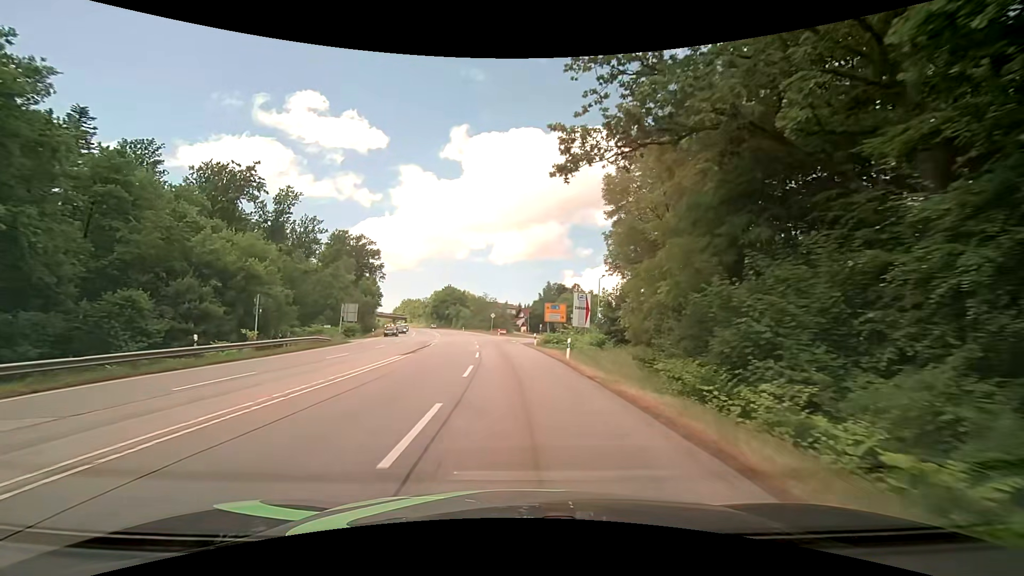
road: secondary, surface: asphalt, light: Day
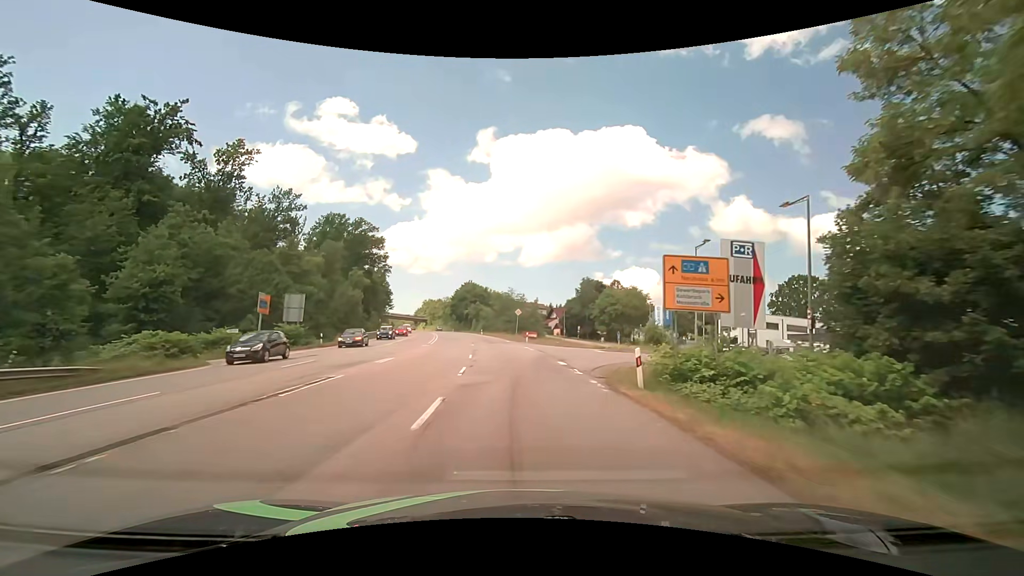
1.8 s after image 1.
(-0.8, +27.5) m; -3°
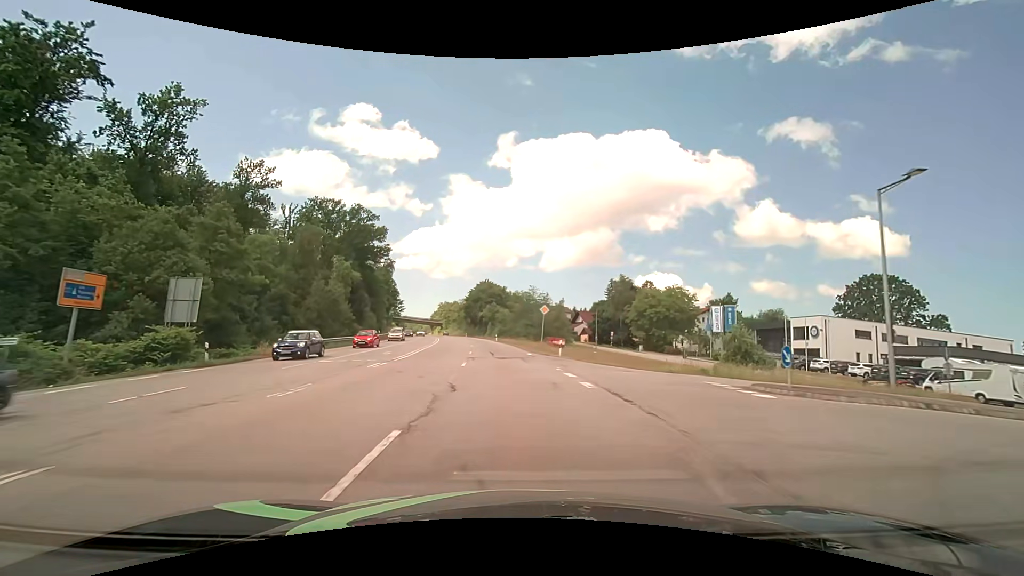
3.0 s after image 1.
(-0.3, +18.4) m; -3°
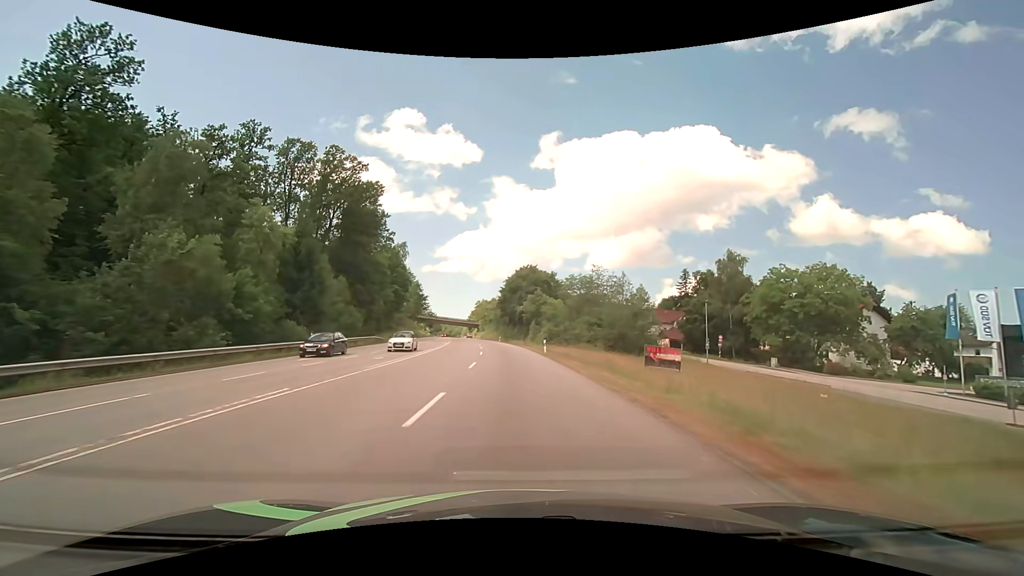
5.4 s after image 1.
(-1.5, +36.7) m; -5°
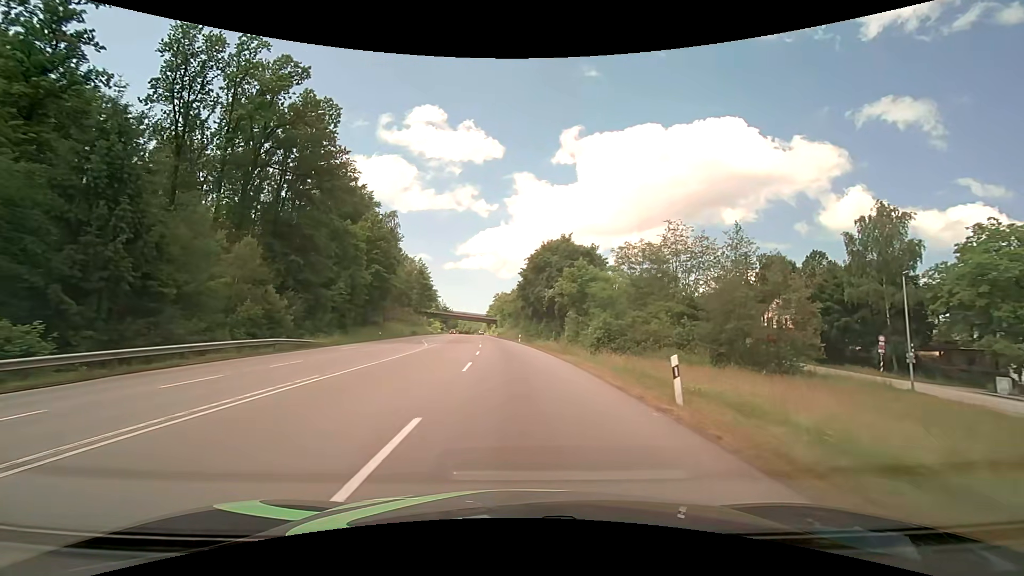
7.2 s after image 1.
(-0.5, +27.5) m; -2°
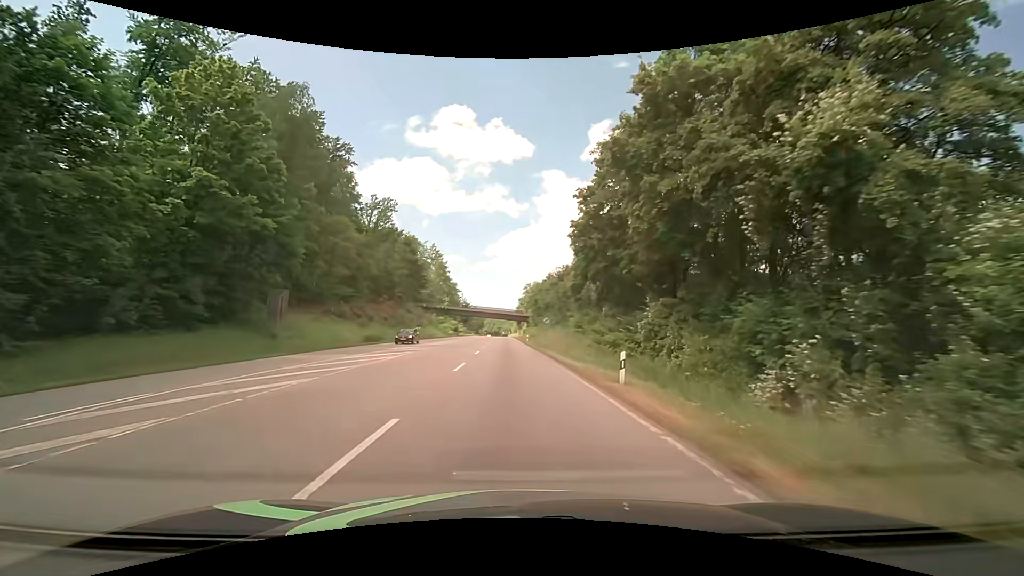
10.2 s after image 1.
(-1.6, +45.9) m; -4°
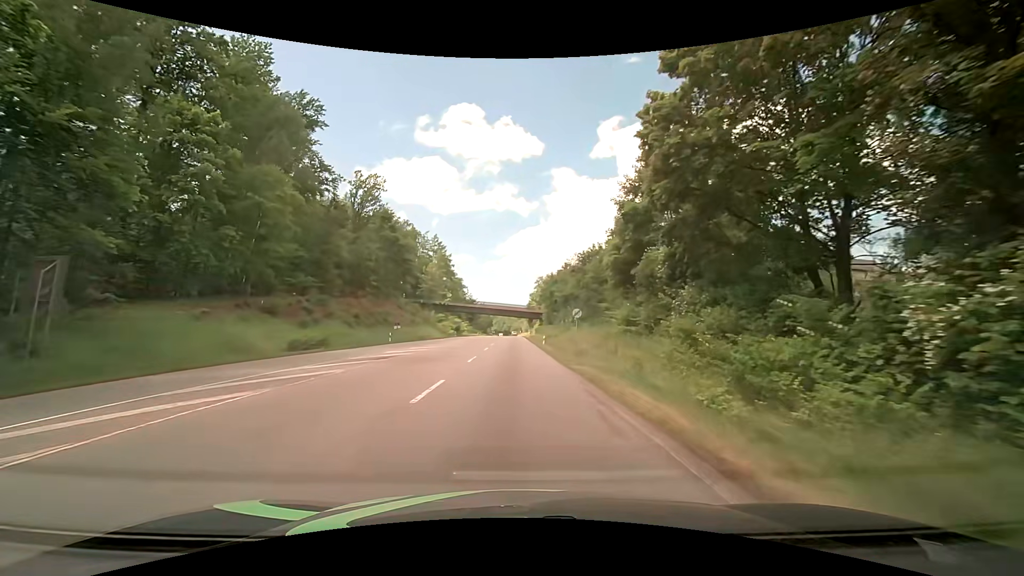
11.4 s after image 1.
(-0.2, +18.4) m; -1°
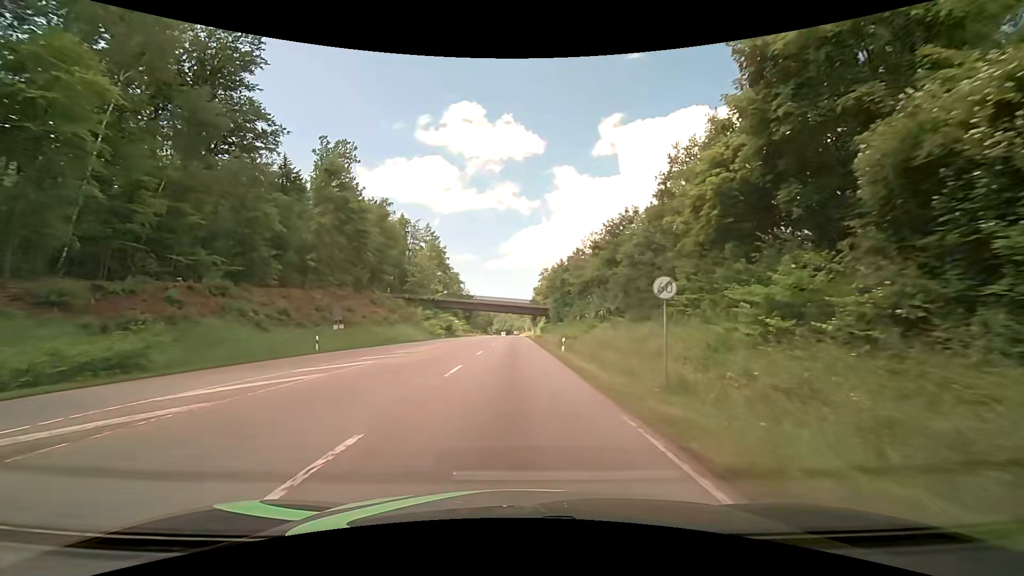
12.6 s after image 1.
(-0.1, +18.4) m; 0°
(0, +10) (0, +20) (0, +30) (0, +40) (0, +50) (0, +60) (0, +70) (0, +80) (0, +90) (0, +100) m
